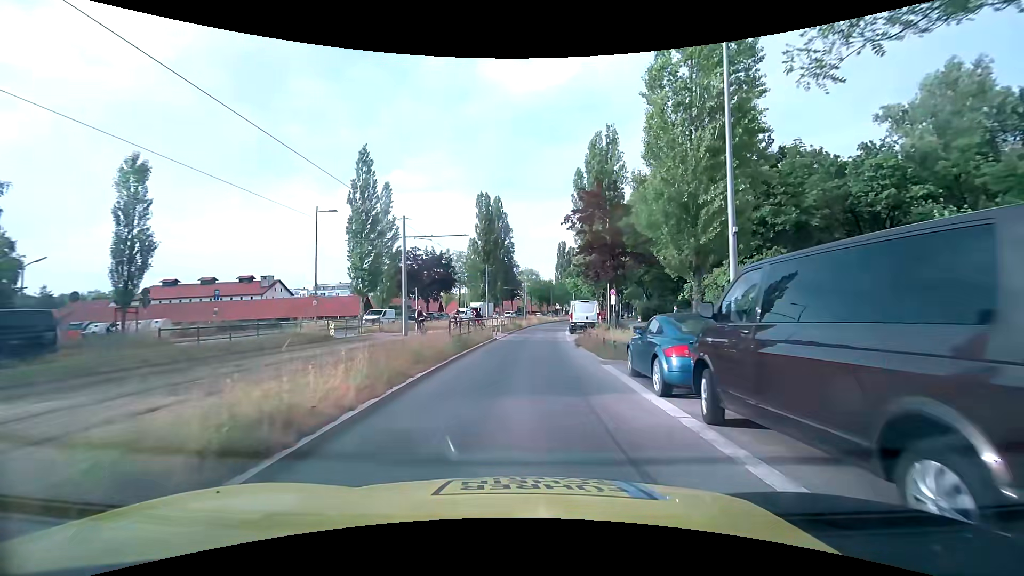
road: secondary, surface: asphalt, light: Day
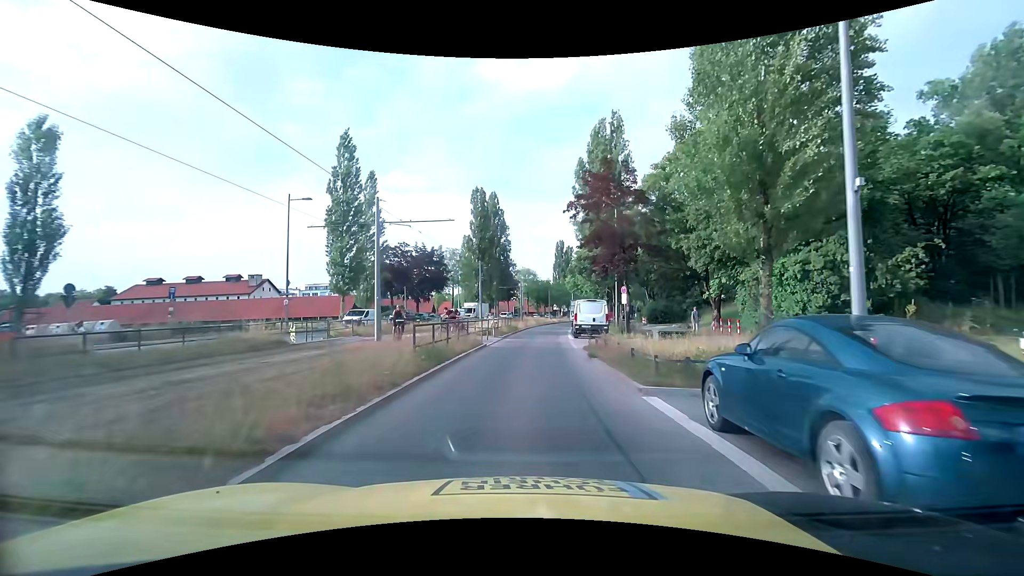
(0.0, +4.8) m; +1°
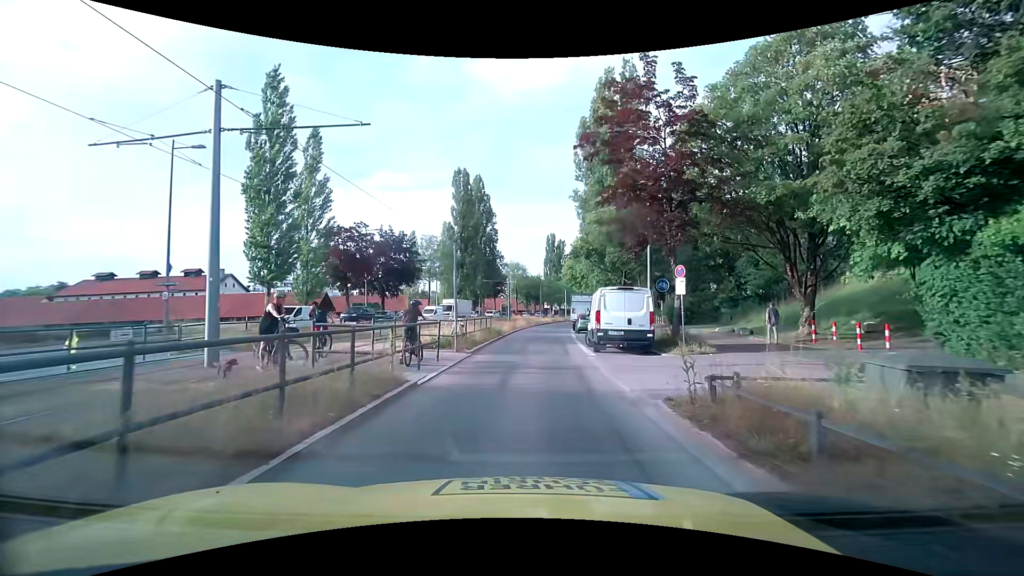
(+0.1, +12.0) m; +2°
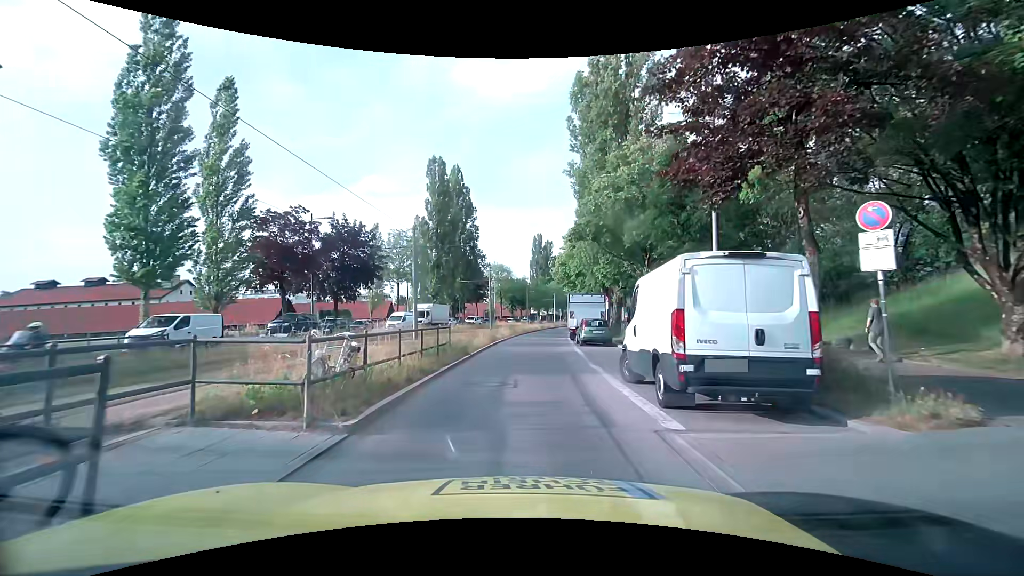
(0.0, +10.2) m; +1°
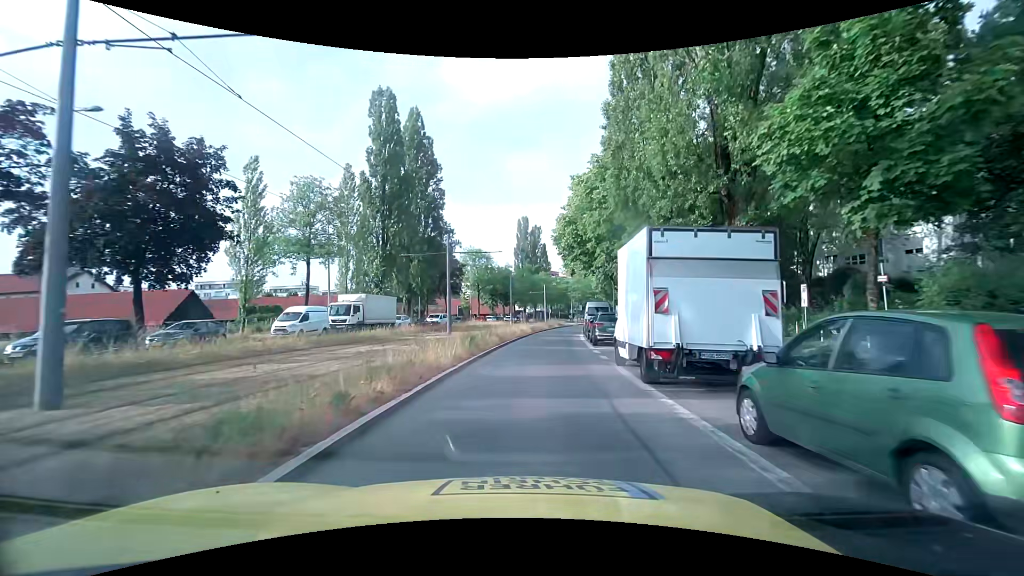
(+0.3, +23.3) m; +1°
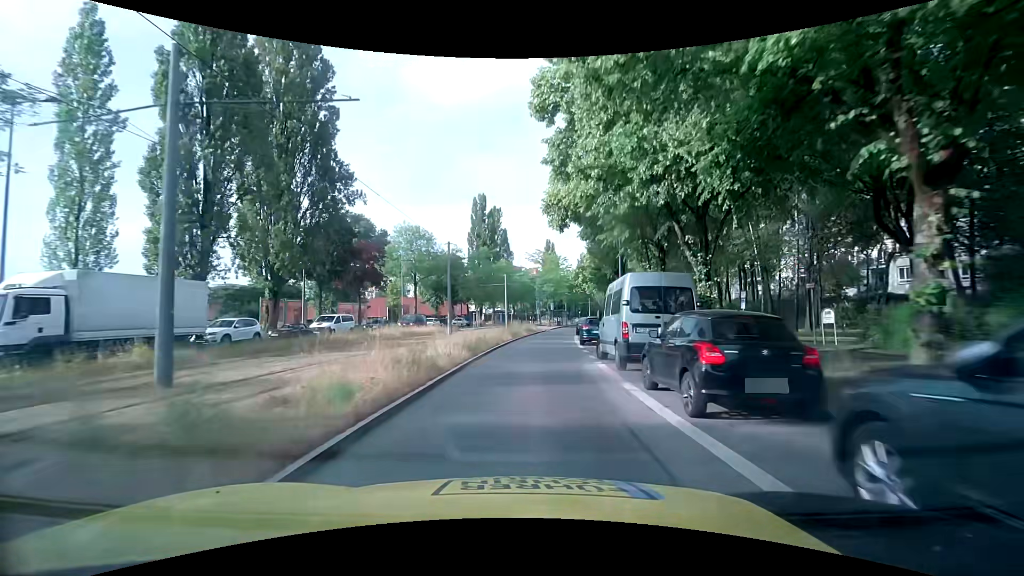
(+1.1, +24.9) m; +4°
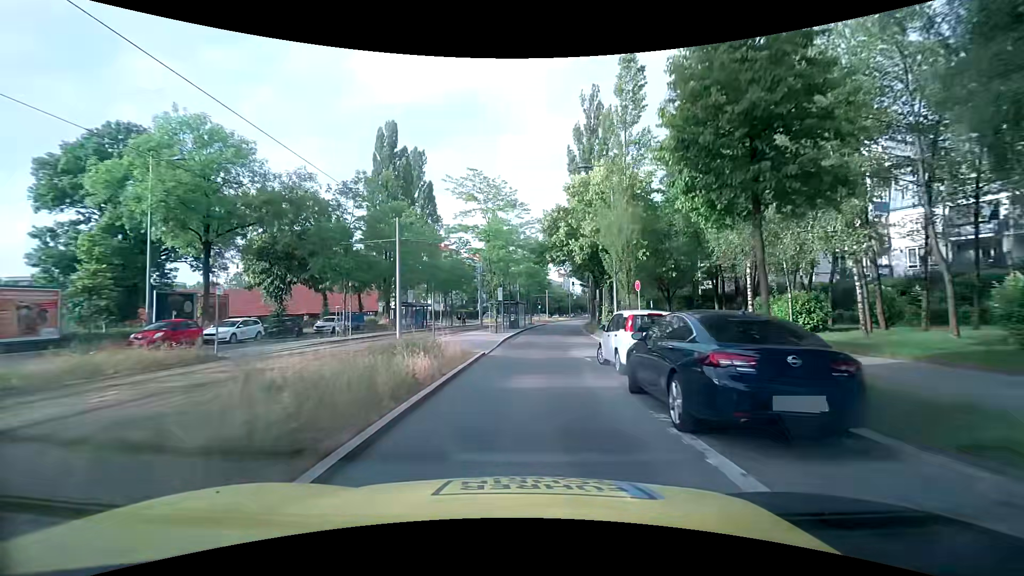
(+2.0, +35.7) m; +7°
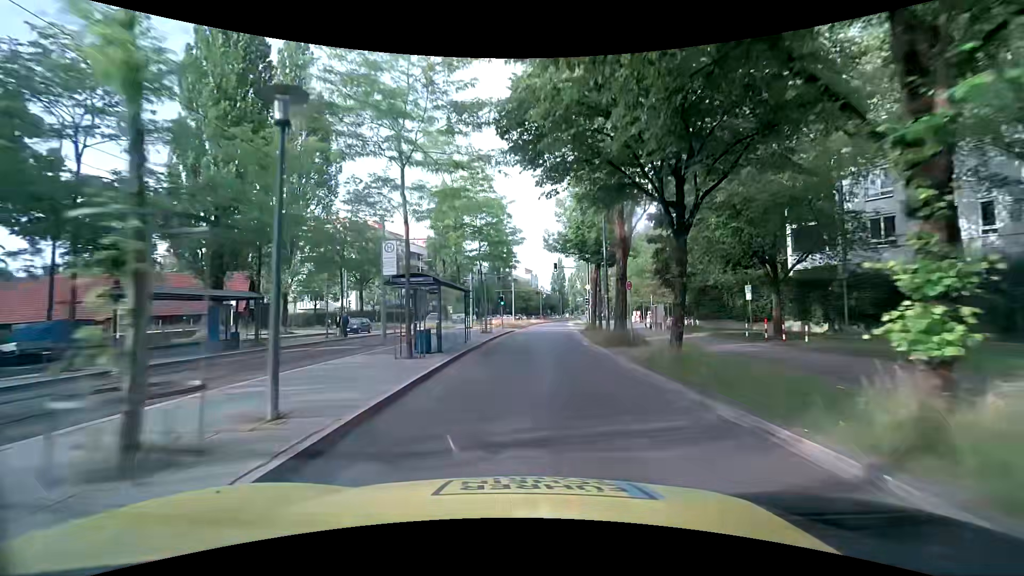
(+1.1, +28.3) m; +4°
(0, +10) (0, +20) (+1, +30) (+2, +40) (+3, +50) (+3, +60) (+4, +70) (+5, +80) (+6, +90) (+8, +100) m
